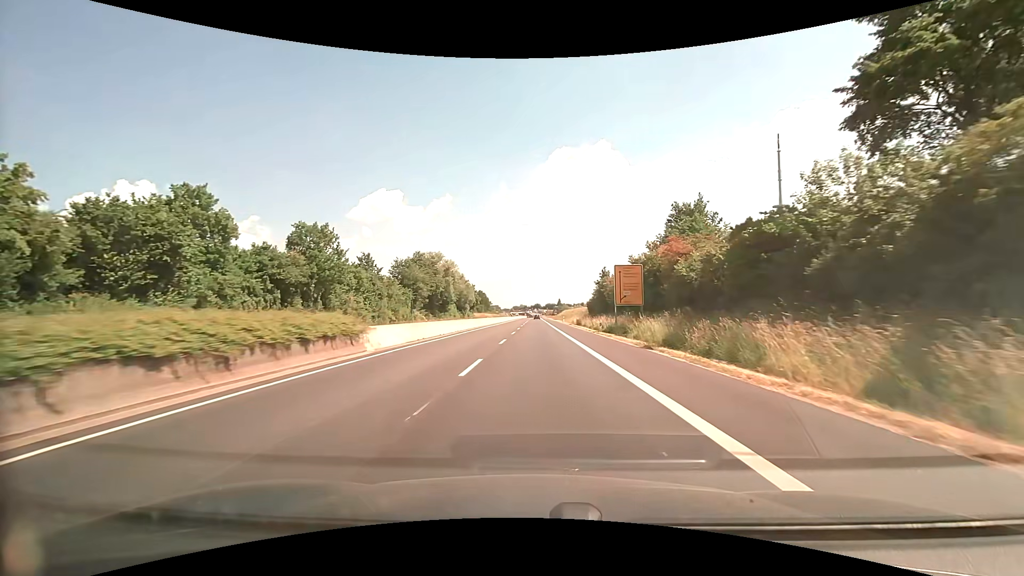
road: trunk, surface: asphalt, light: Day
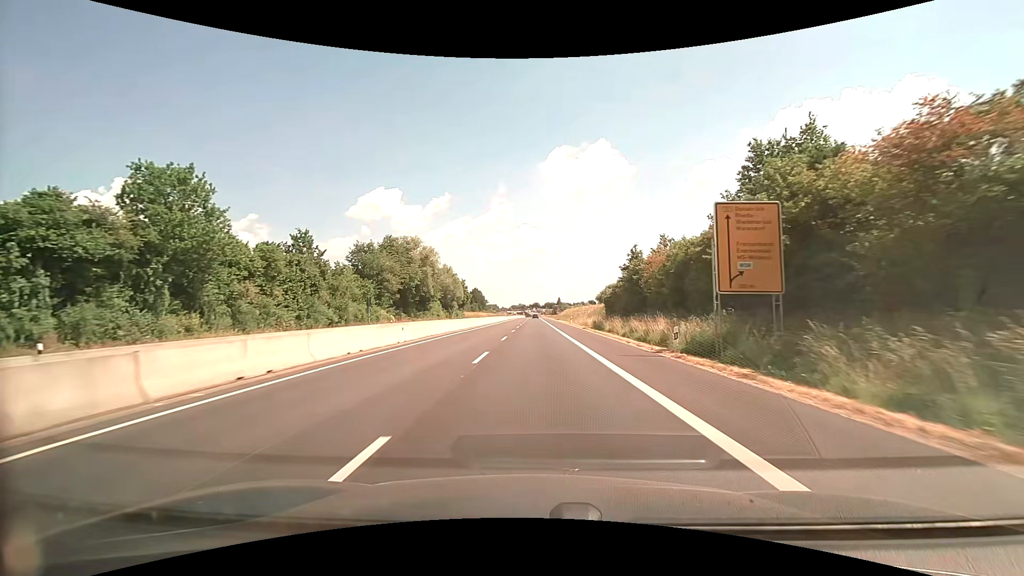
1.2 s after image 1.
(0.0, +21.5) m; 0°
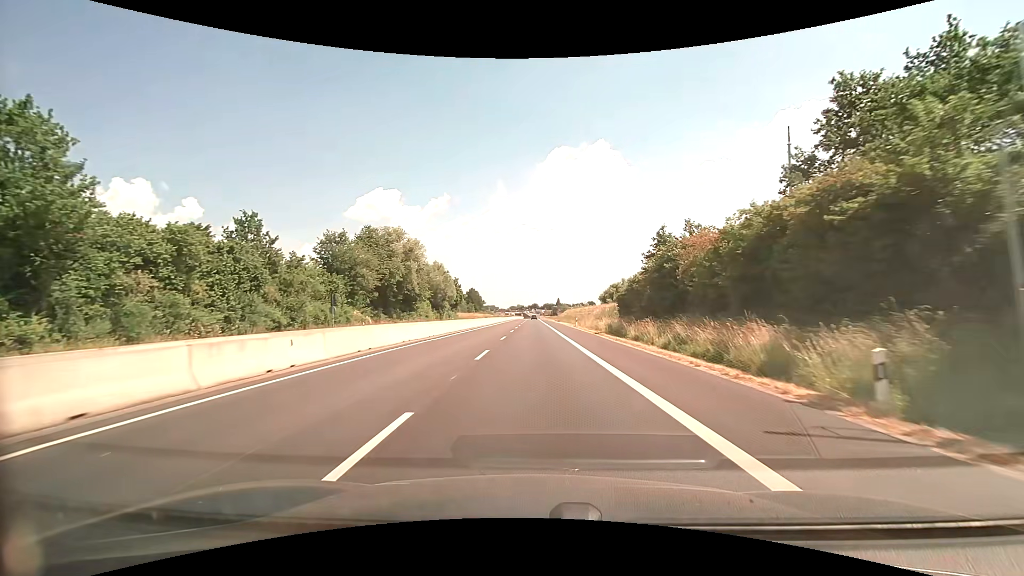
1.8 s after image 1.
(0.0, +10.8) m; 0°
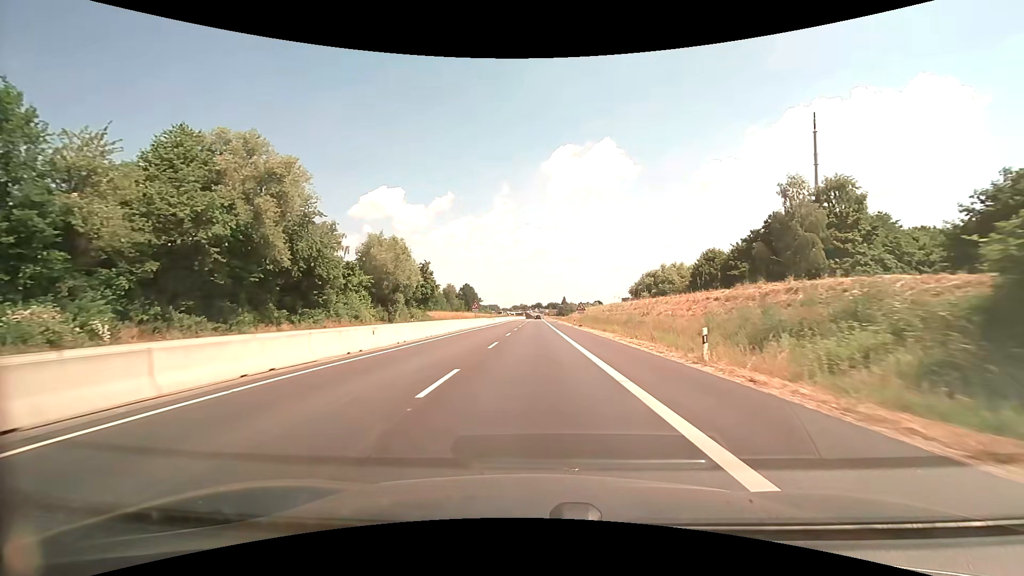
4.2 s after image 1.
(-0.1, +43.2) m; -1°
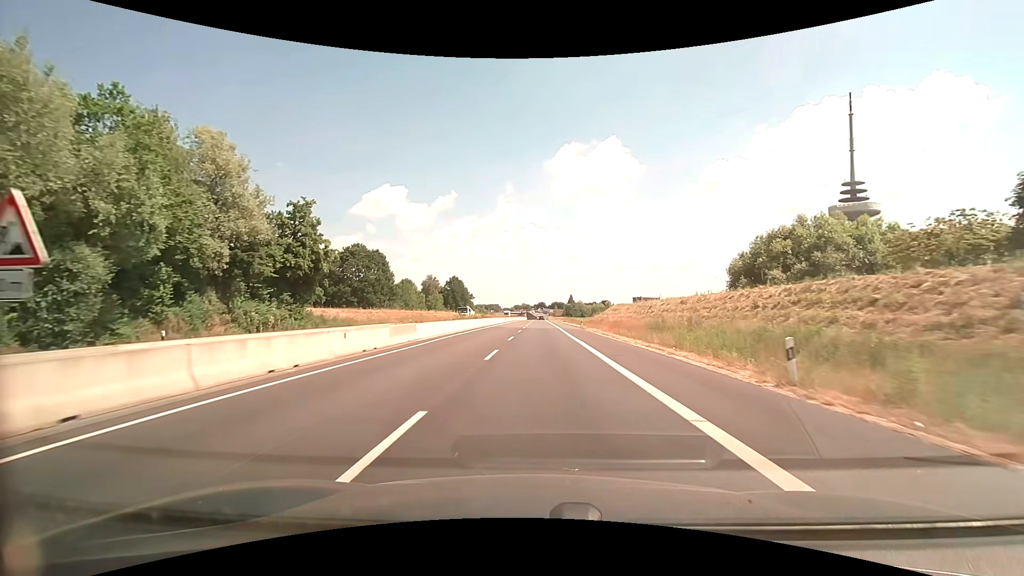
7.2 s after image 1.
(-0.1, +54.0) m; 0°
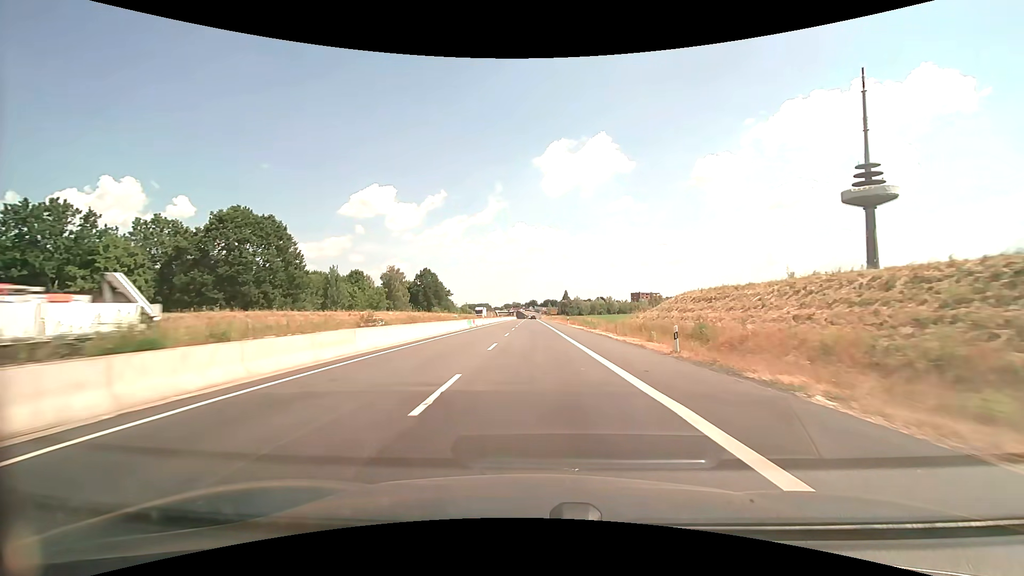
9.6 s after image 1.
(+0.4, +43.1) m; +1°
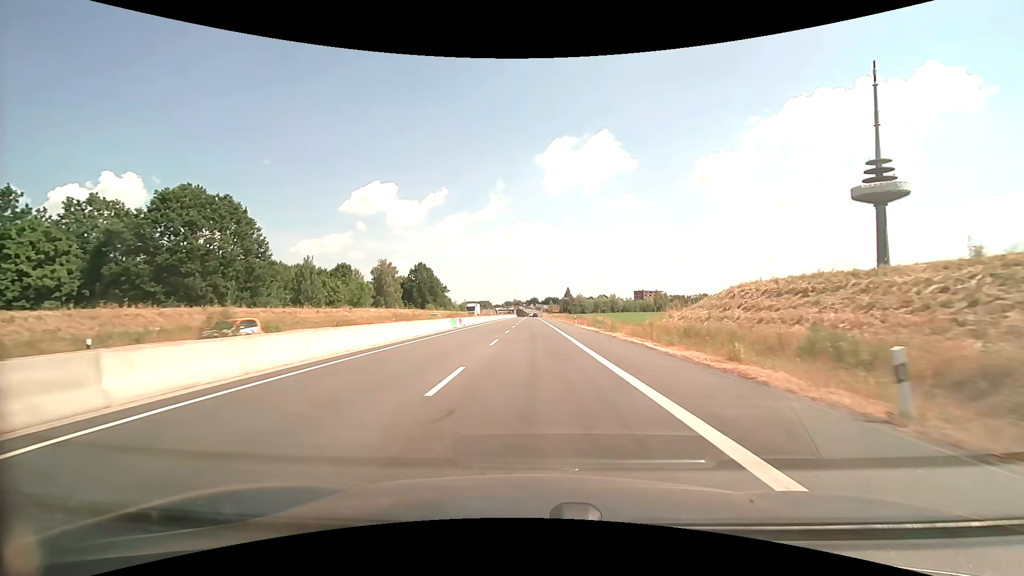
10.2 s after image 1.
(0.0, +10.7) m; 0°
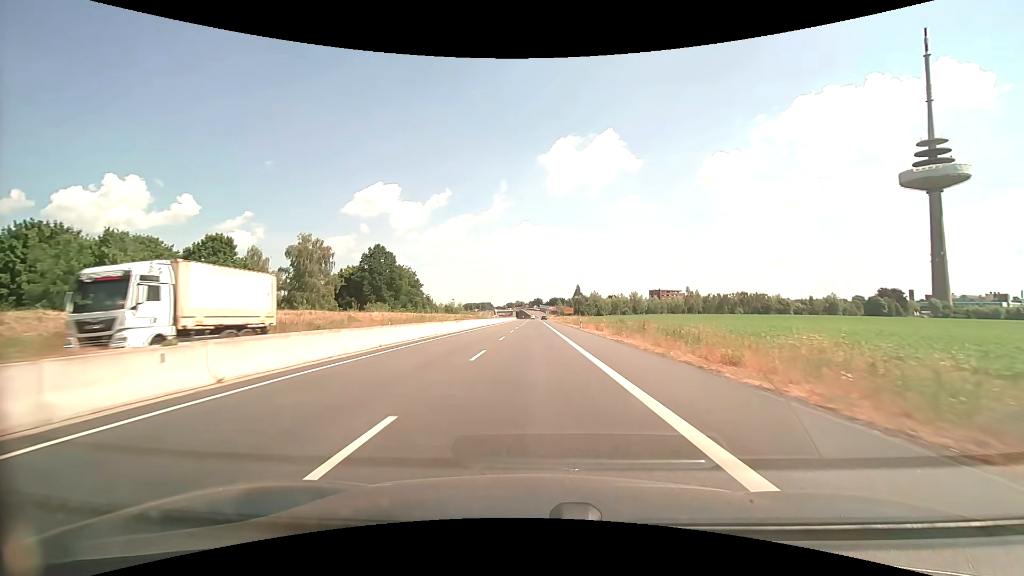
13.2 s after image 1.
(-0.4, +53.7) m; -1°
(0, +10) (0, +20) (0, +30) (0, +40) (0, +50) (0, +60) (0, +70) (0, +80) (0, +90) (0, +100) m
